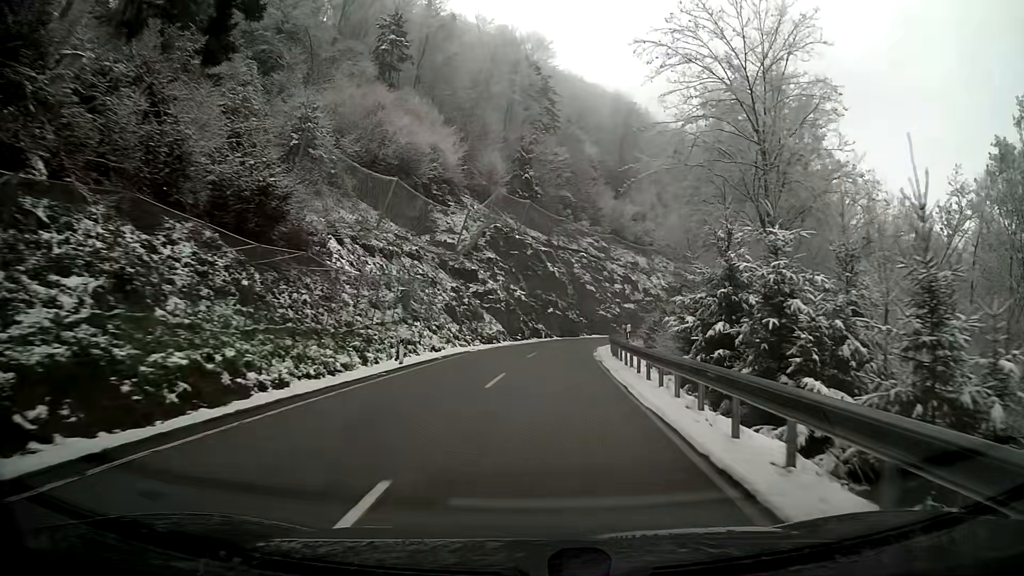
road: secondary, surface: asphalt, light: Day
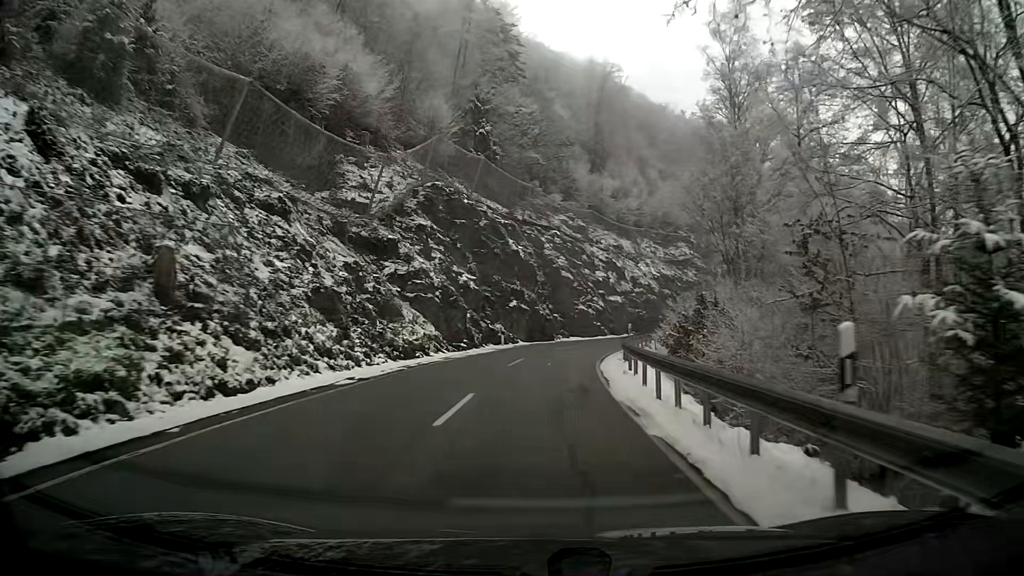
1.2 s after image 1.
(+0.5, +17.8) m; +3°
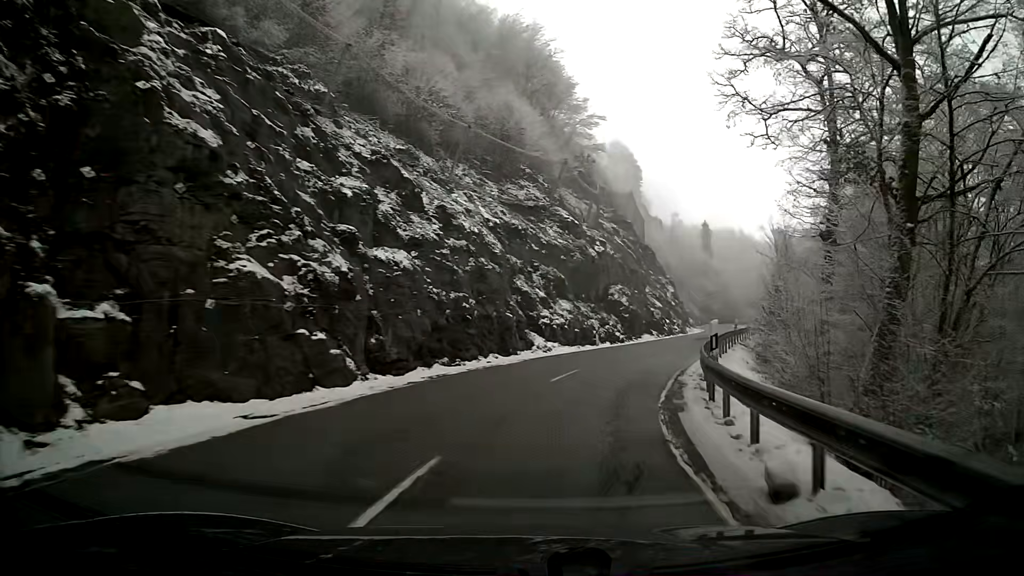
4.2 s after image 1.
(+5.6, +41.9) m; +20°
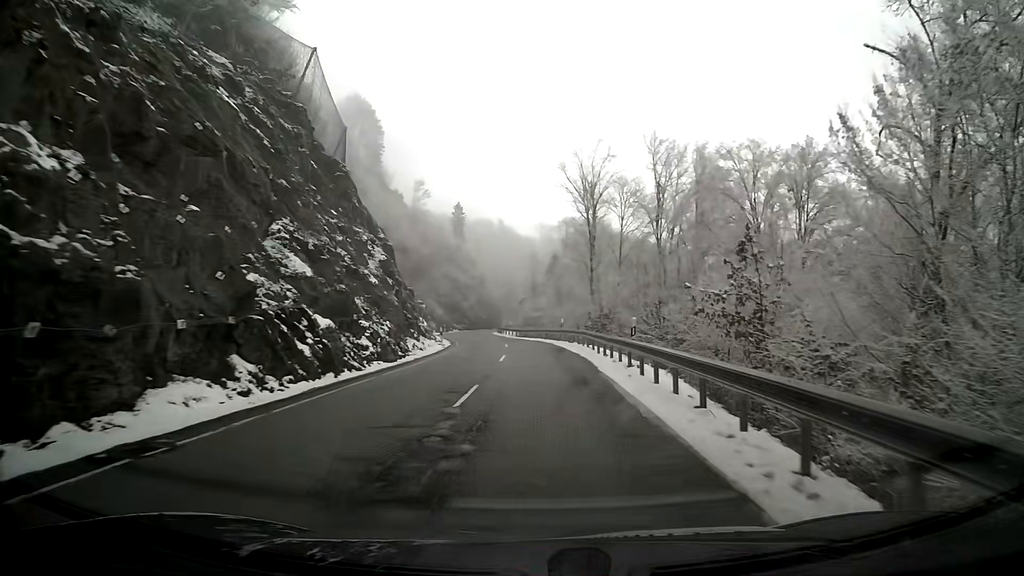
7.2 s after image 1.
(+9.6, +41.0) m; +20°
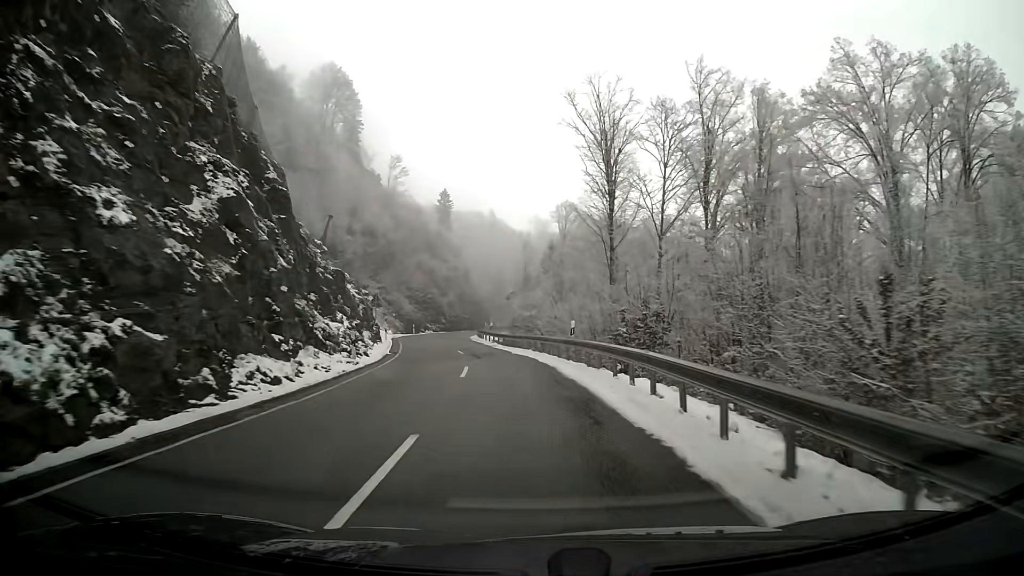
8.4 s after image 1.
(-0.1, +18.2) m; -1°
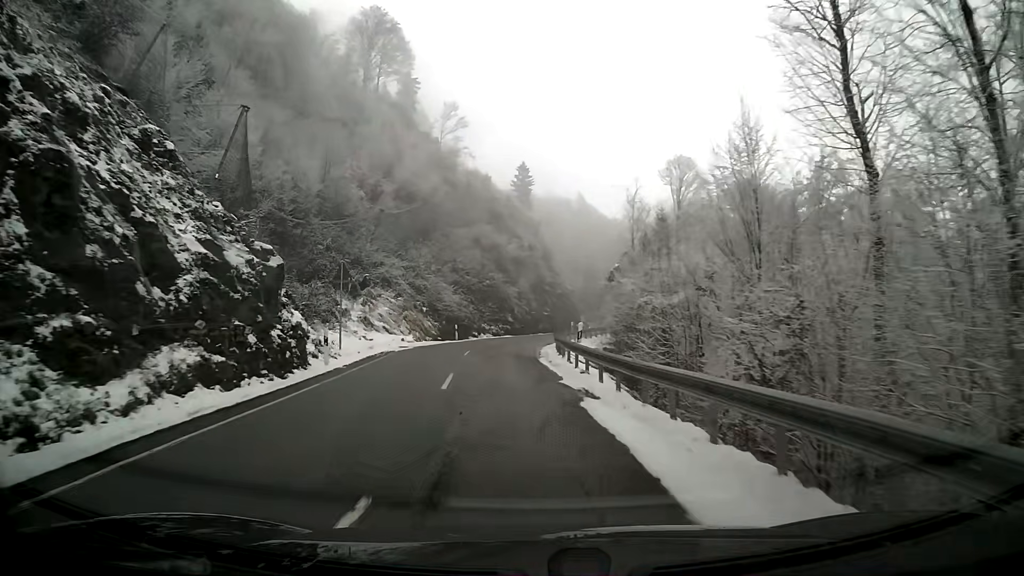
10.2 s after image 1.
(-1.5, +27.5) m; -7°
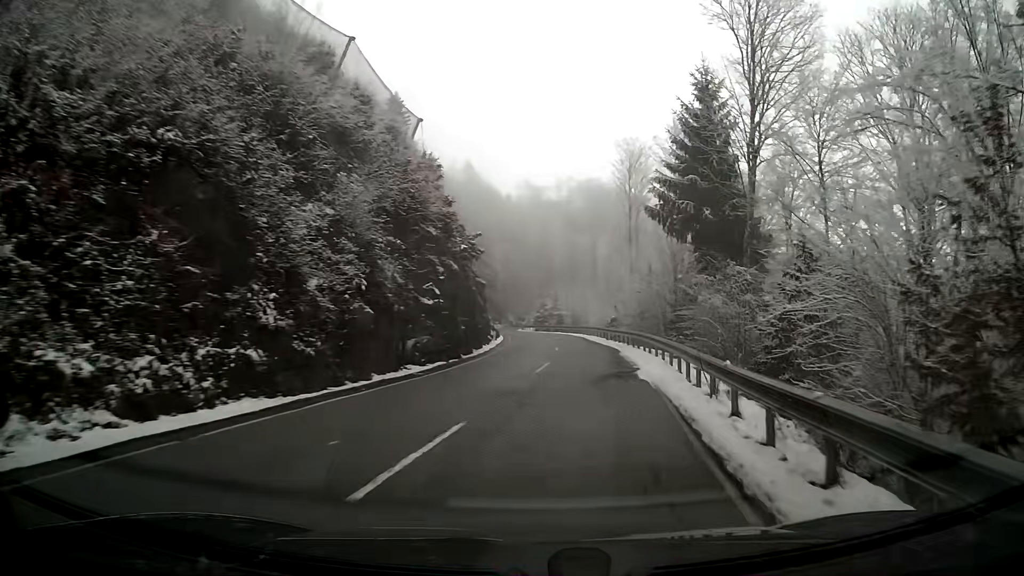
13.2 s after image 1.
(+1.8, +45.3) m; +12°
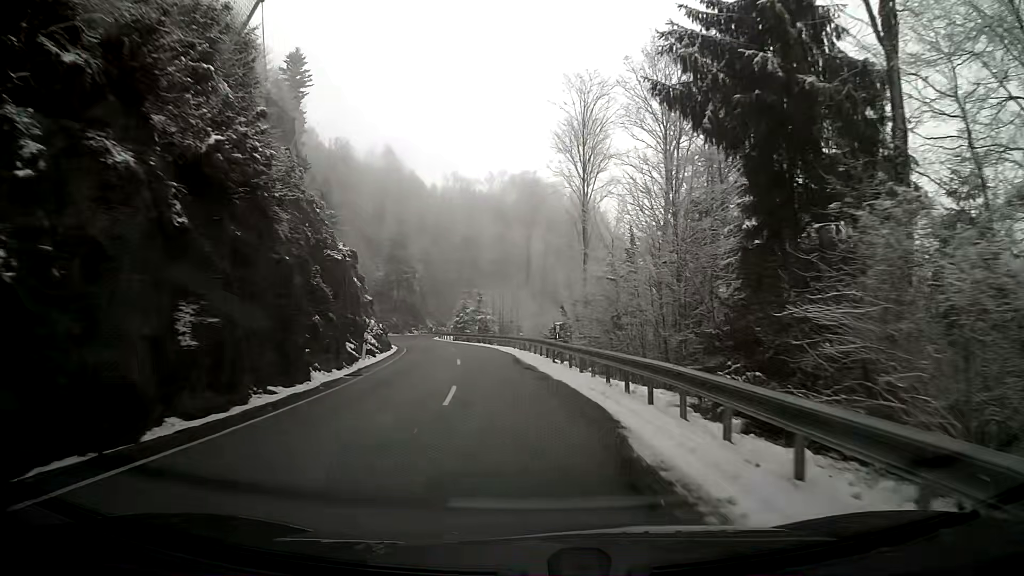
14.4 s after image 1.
(+0.9, +17.8) m; +3°
